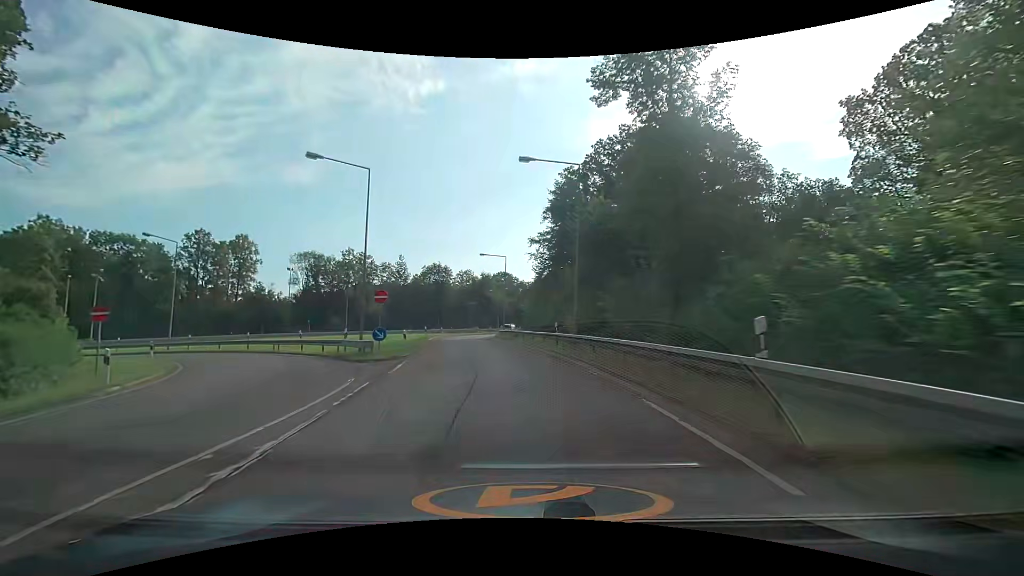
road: trunk_link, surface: asphalt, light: Day
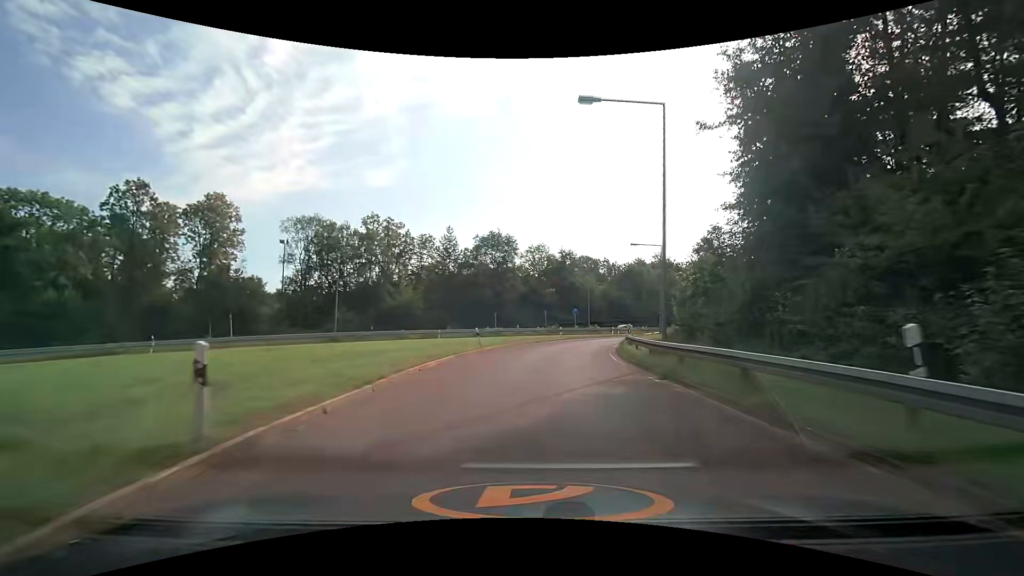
(-5.1, +40.1) m; -10°
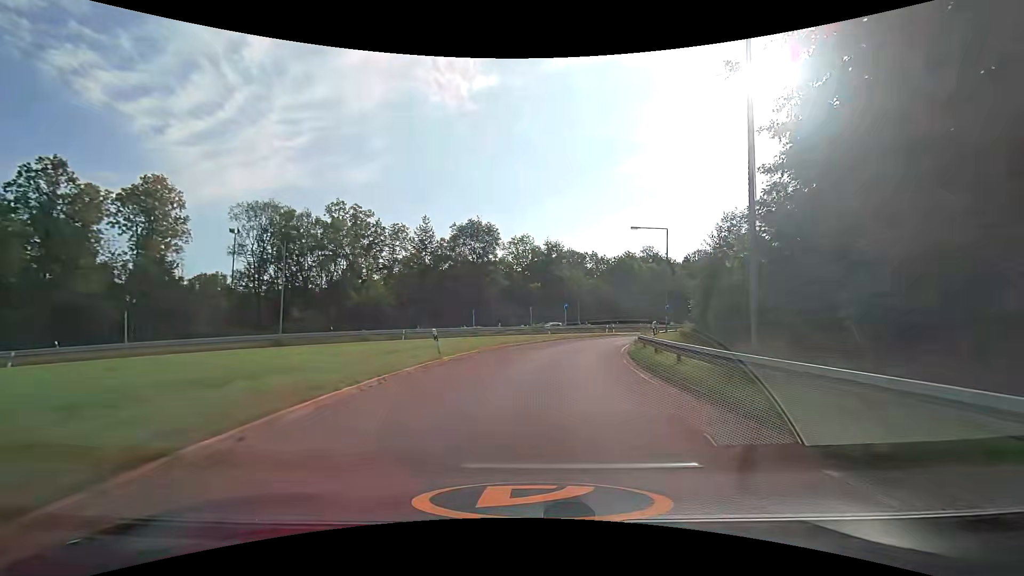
(+0.2, +8.1) m; +2°
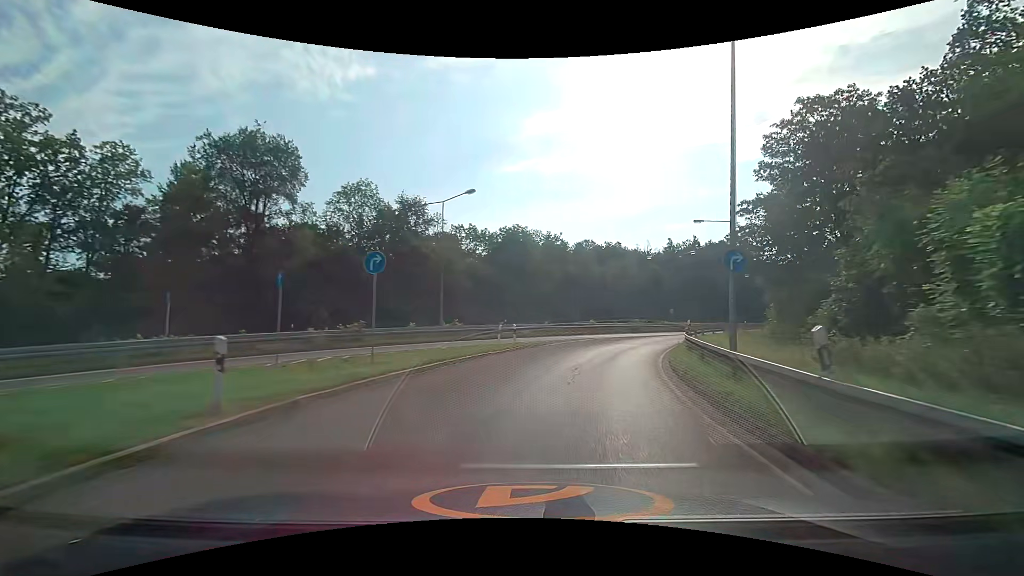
(+3.9, +32.1) m; +14°
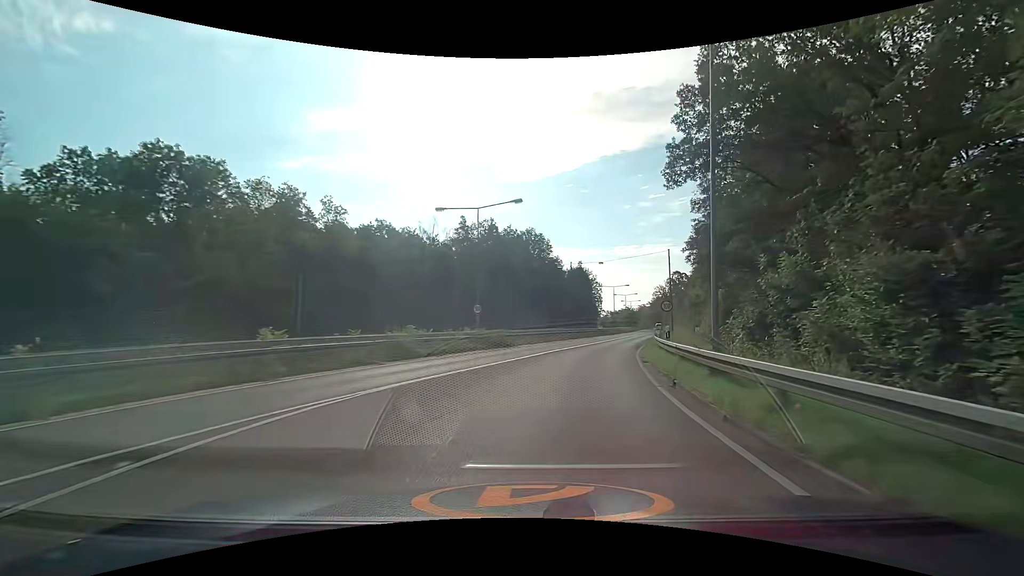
(+6.6, +31.4) m; +25°
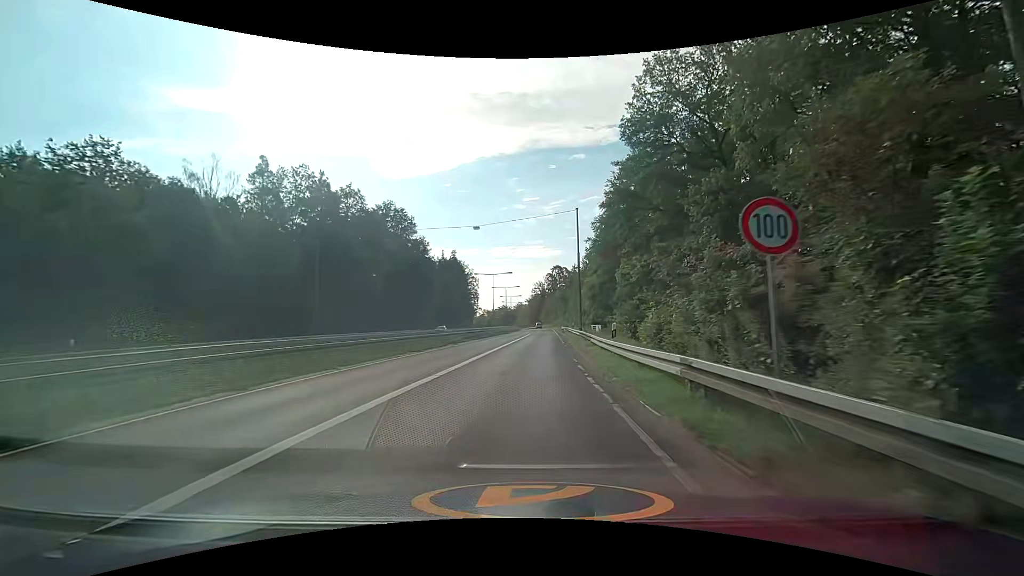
(+3.5, +24.6) m; +14°
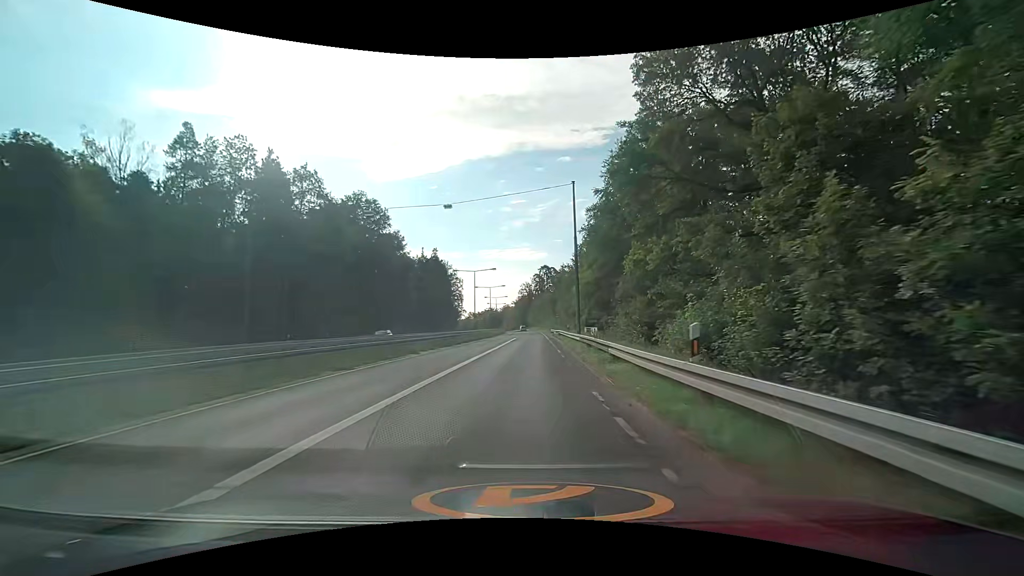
(+0.2, +8.8) m; +2°
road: trunk
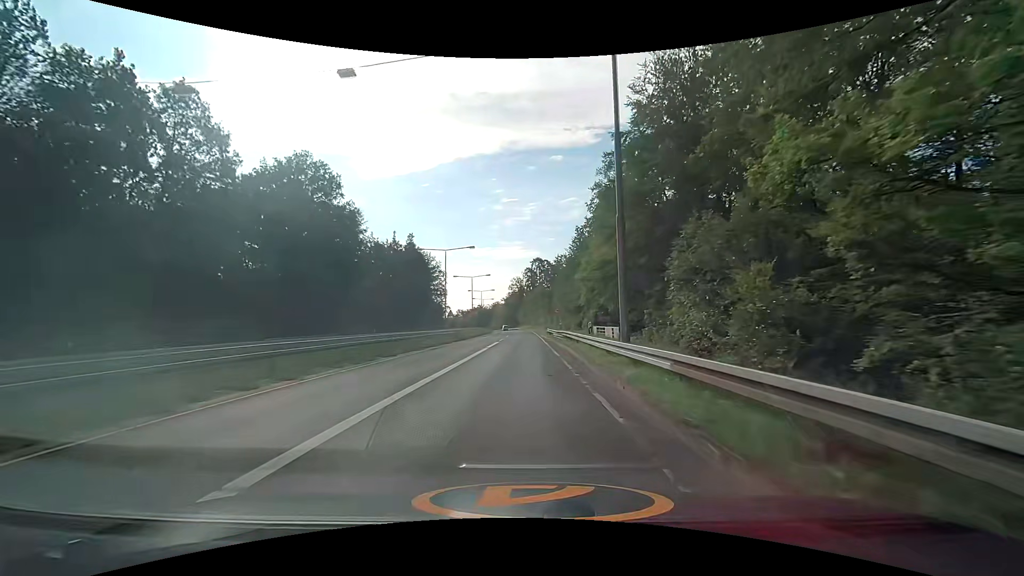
(+0.2, +18.6) m; +1°
(0, +10) (0, +20) (0, +30) (0, +40) (0, +50) (0, +60) (0, +70) (0, +80) (0, +90) (-1, +100) m
